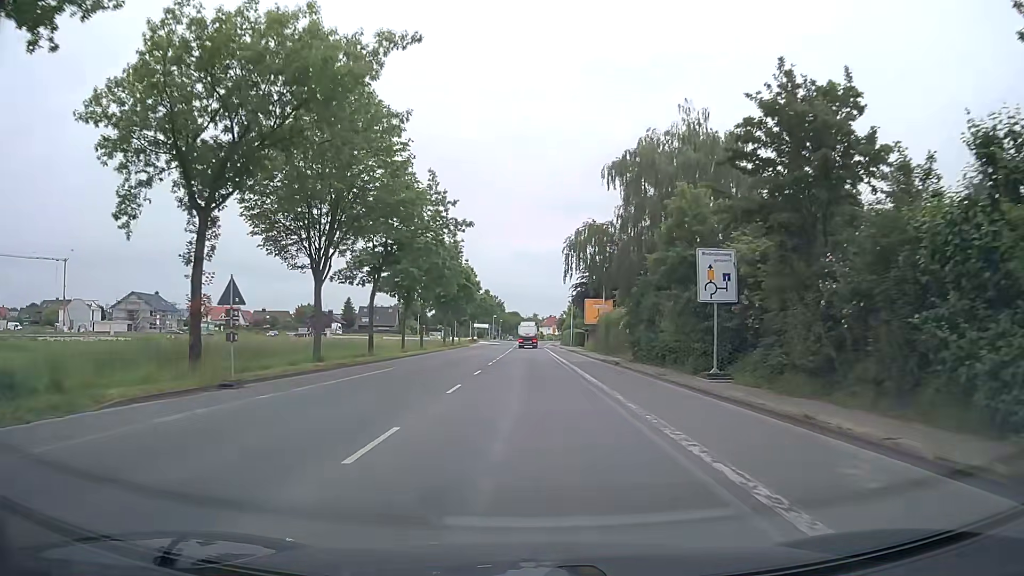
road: secondary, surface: asphalt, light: Day
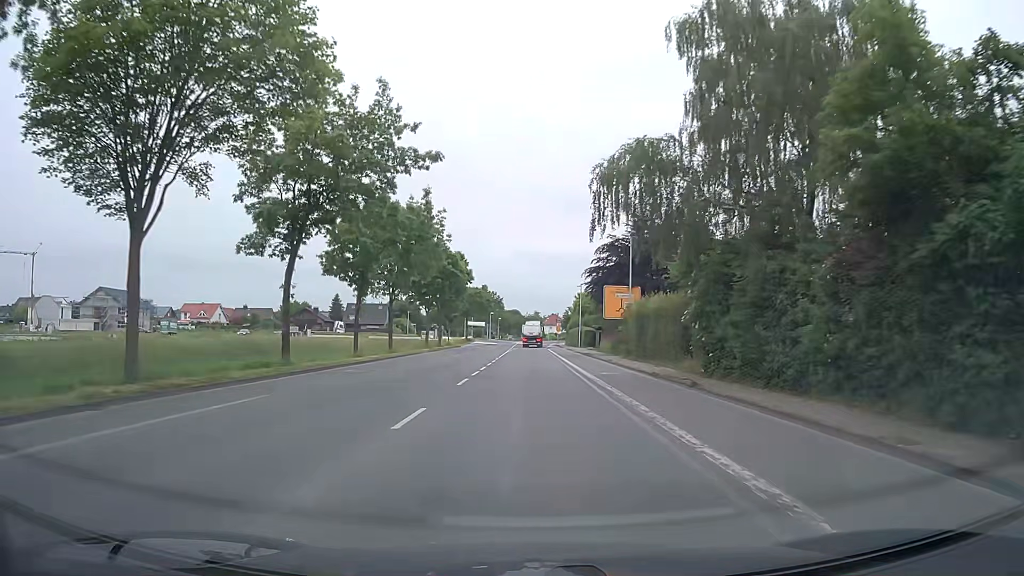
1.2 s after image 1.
(+0.1, +15.5) m; 0°
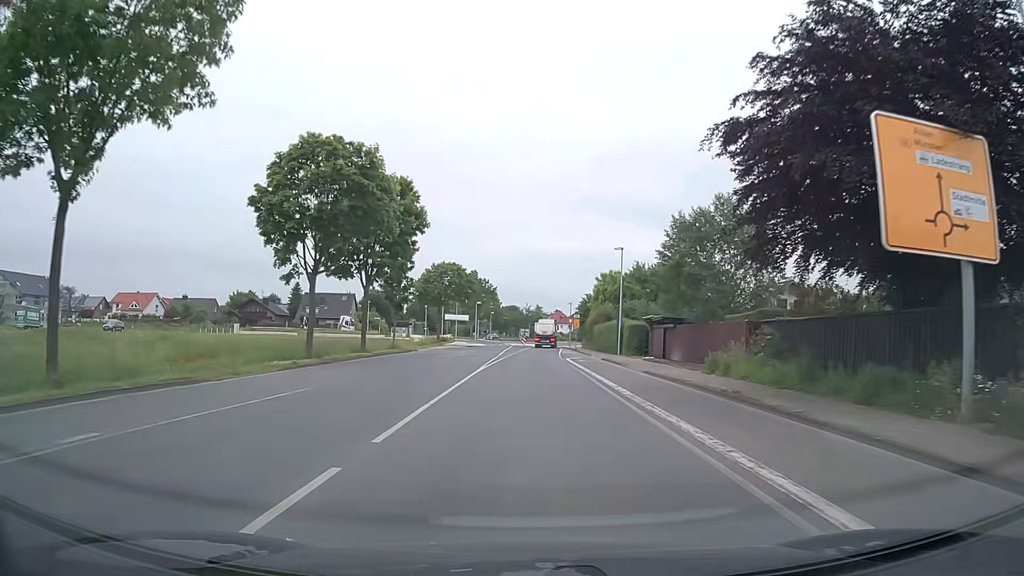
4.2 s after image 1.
(-0.1, +38.9) m; 0°
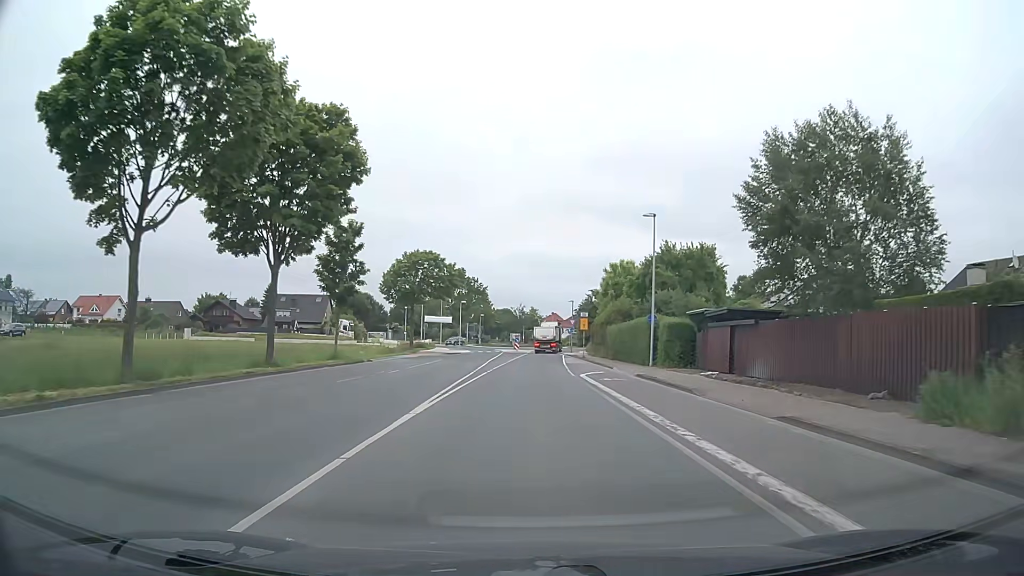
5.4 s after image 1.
(+0.1, +15.8) m; +1°
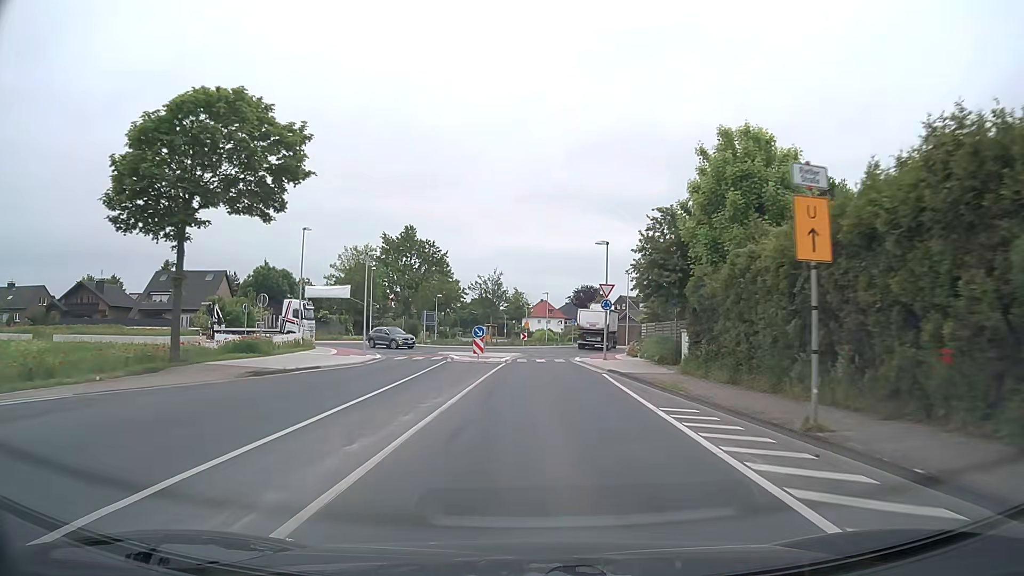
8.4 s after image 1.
(+0.1, +45.7) m; +1°
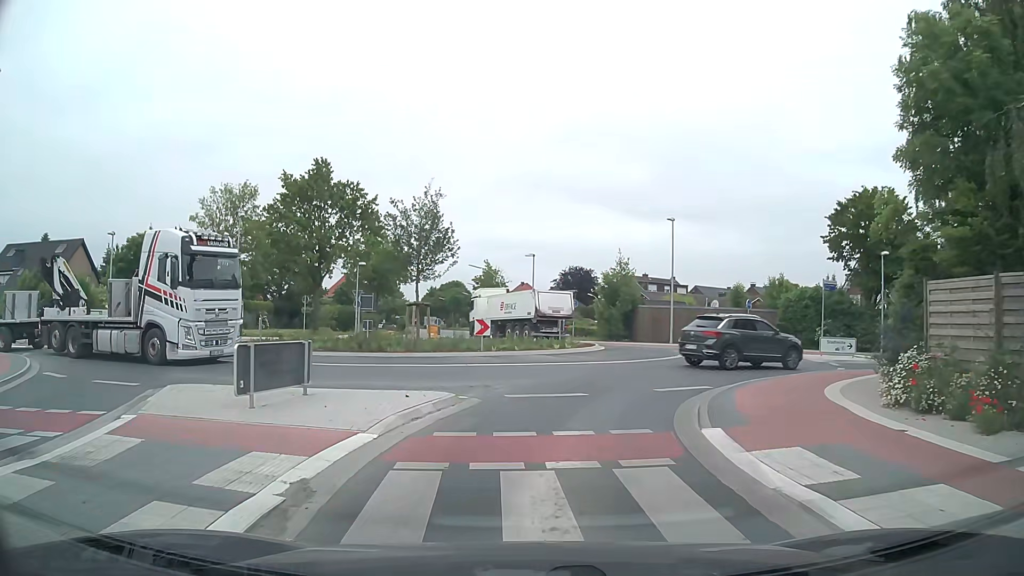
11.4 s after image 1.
(+0.5, +30.6) m; +2°
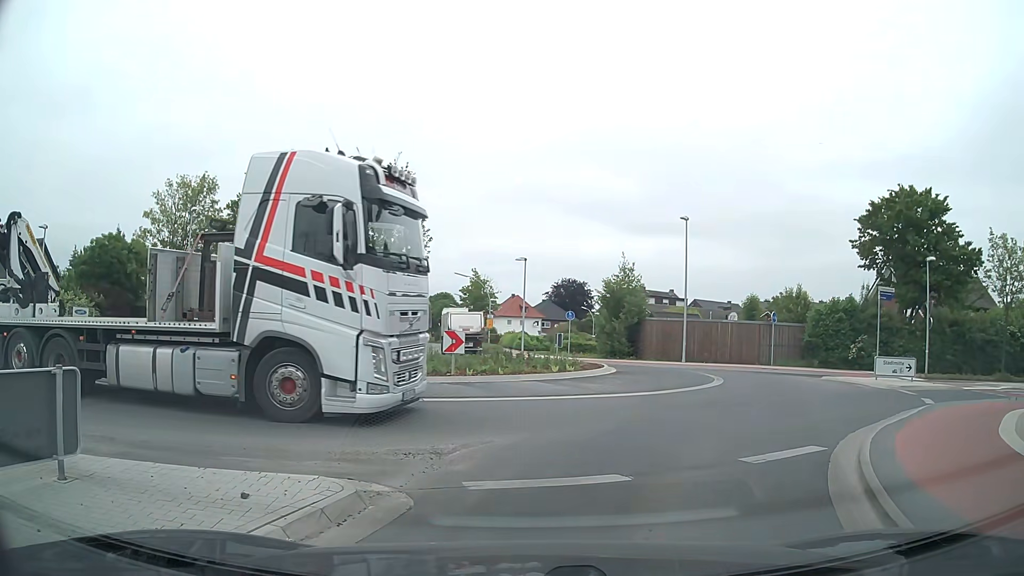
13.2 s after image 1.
(0.0, +5.7) m; 0°
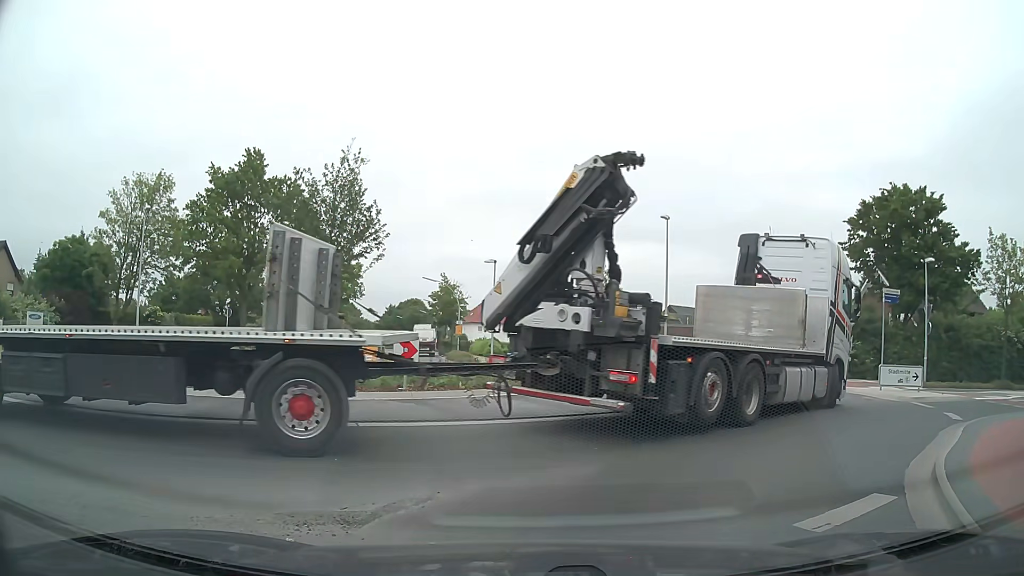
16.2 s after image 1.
(+0.1, +2.4) m; +3°
